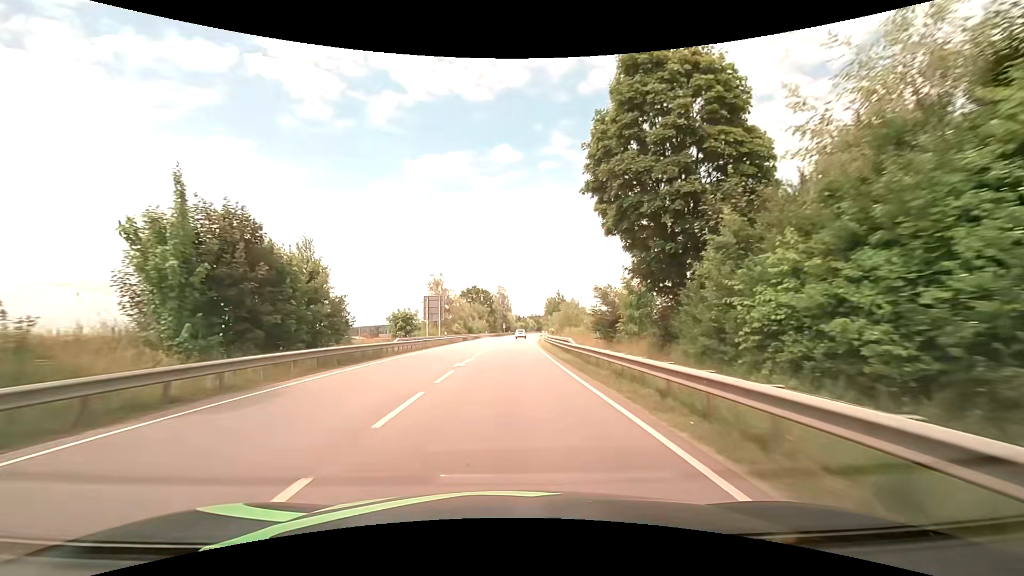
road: primary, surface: asphalt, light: Day
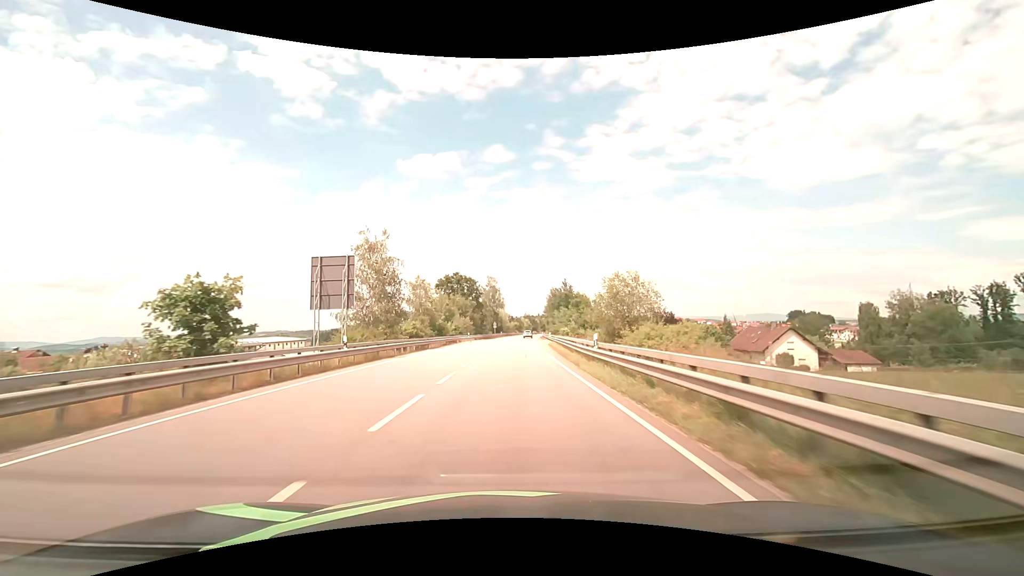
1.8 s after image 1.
(+0.1, +30.5) m; +1°
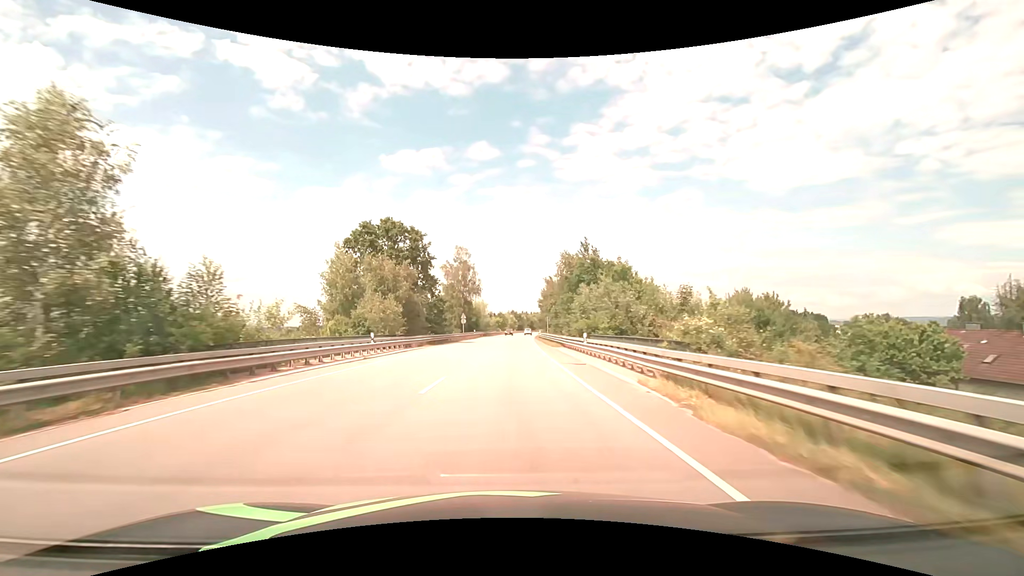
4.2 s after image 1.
(+0.8, +45.2) m; +2°
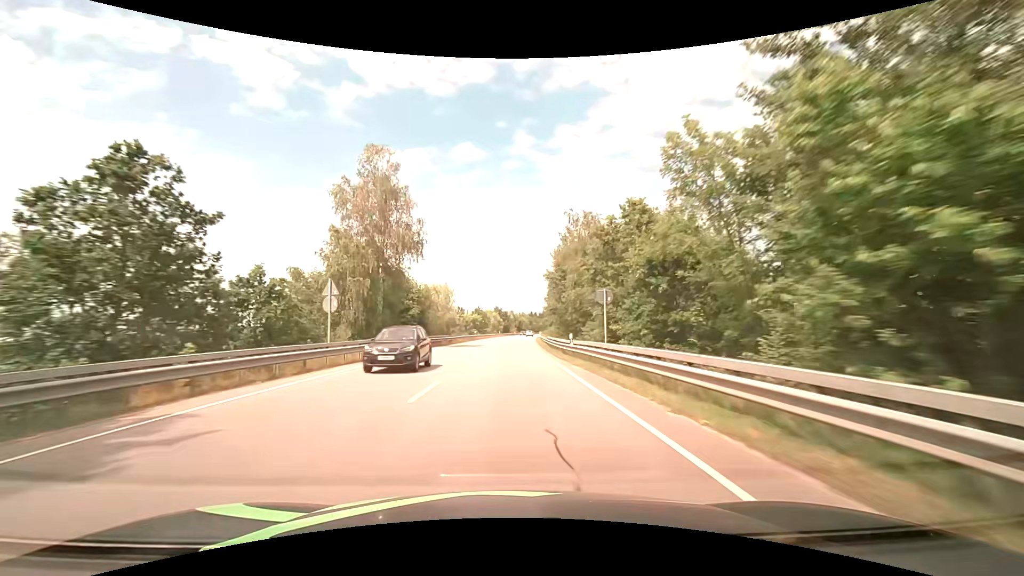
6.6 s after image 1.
(+0.9, +49.8) m; +2°
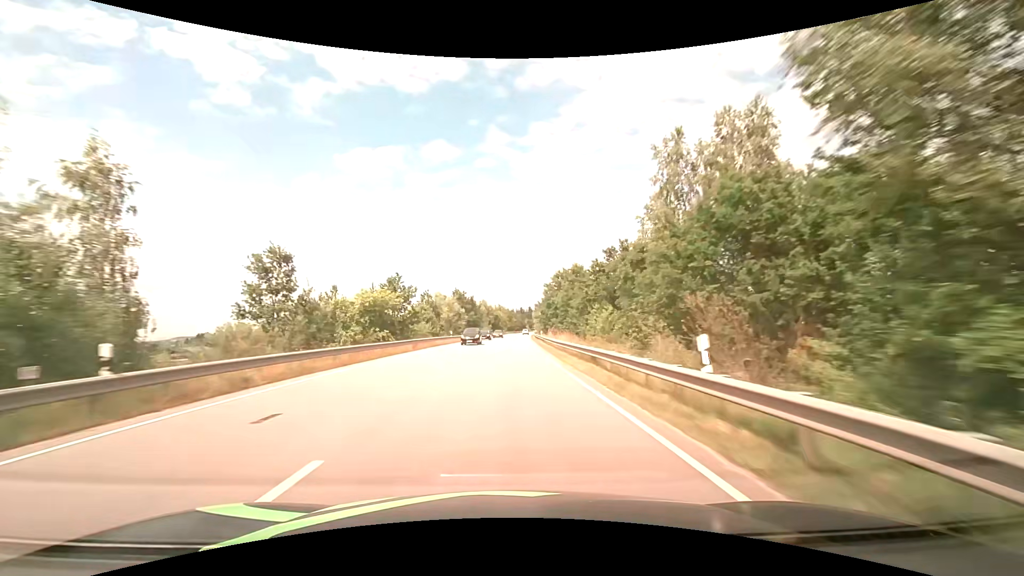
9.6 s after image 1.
(+1.7, +68.2) m; +3°
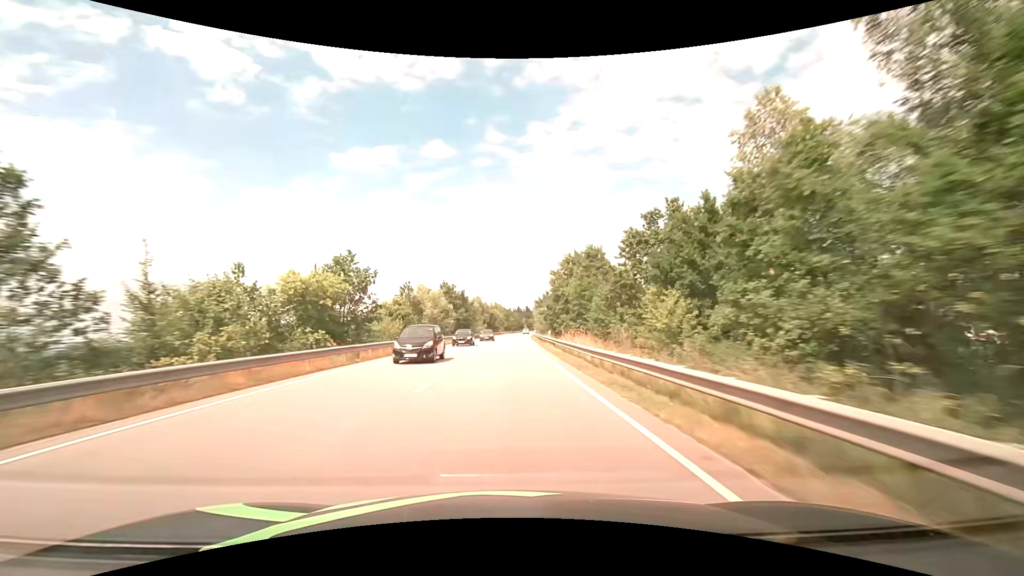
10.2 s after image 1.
(+0.1, +14.4) m; 0°
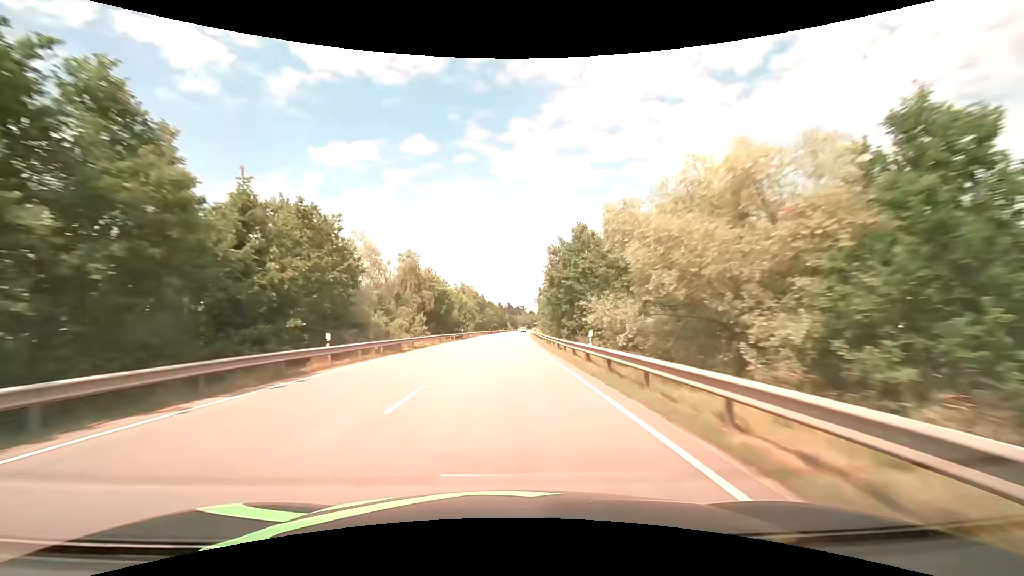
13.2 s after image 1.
(+1.3, +75.0) m; +2°
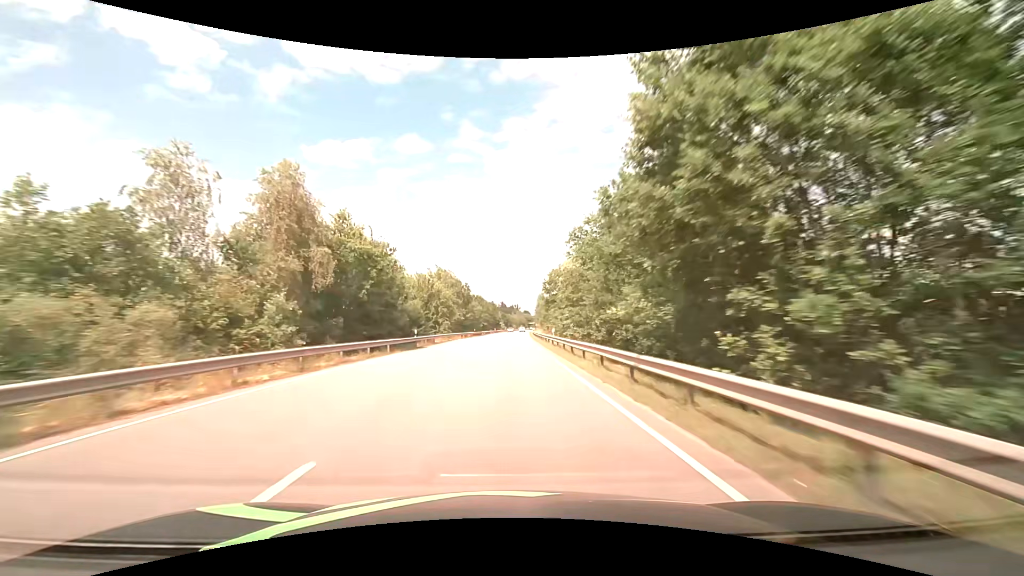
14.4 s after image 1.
(+0.3, +30.8) m; +1°
(0, +10) (0, +20) (0, +30) (0, +40) (+1, +50) (+1, +60) (+1, +70) (+1, +80) (+2, +90) (+2, +100) m
